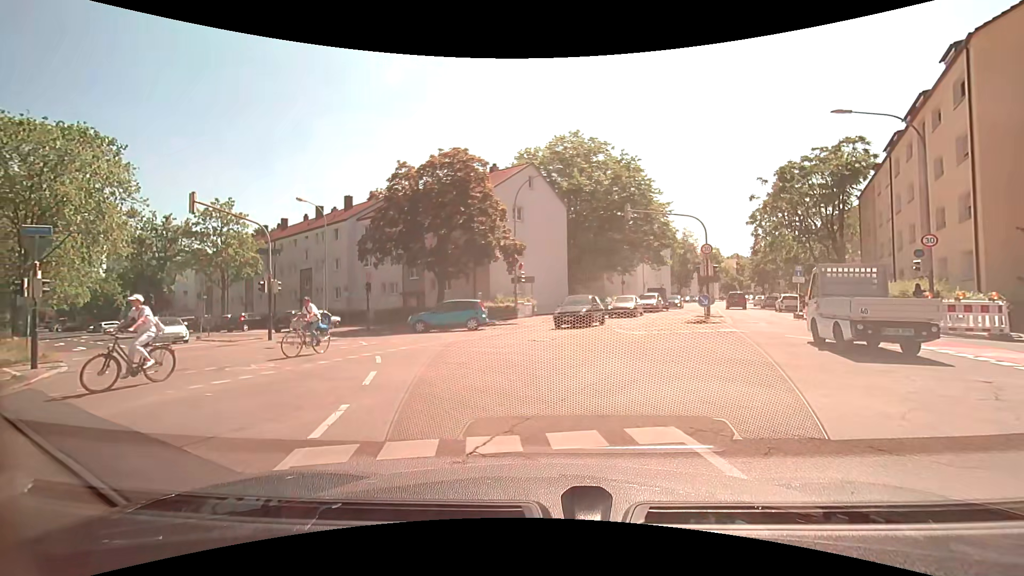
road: tertiary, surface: asphalt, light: Day
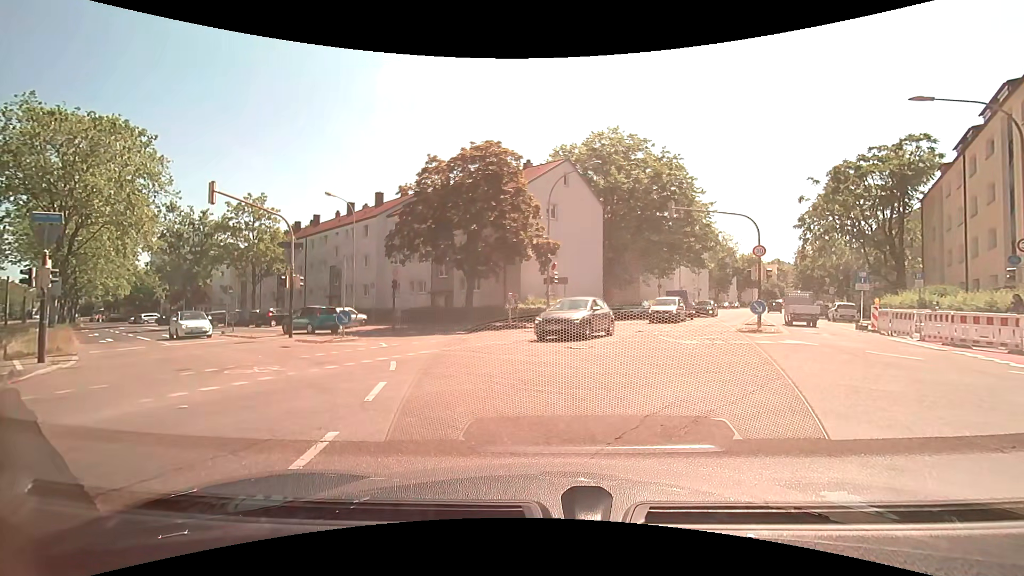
(-0.2, +1.5) m; -7°
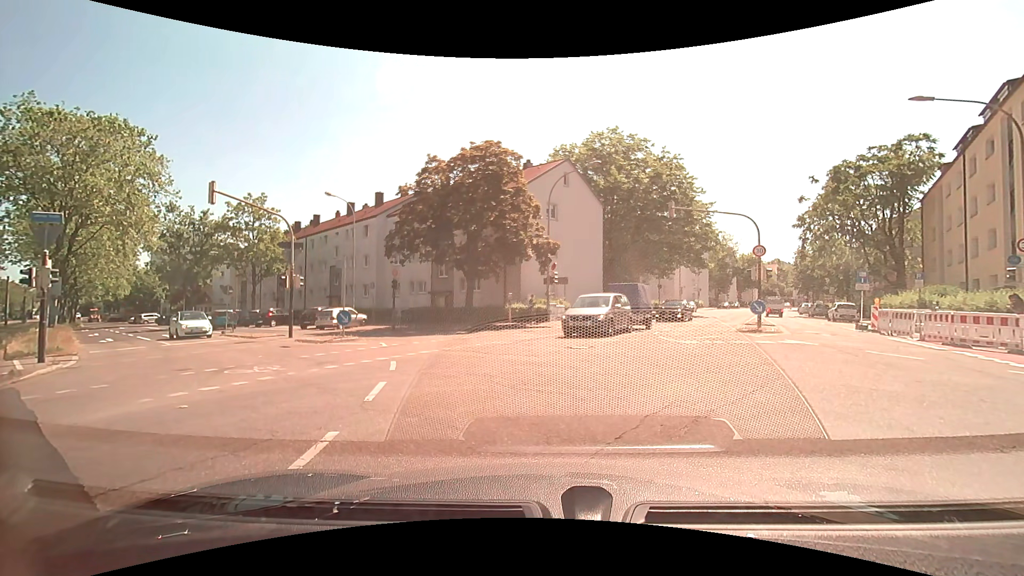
(0.0, 0.0) m; 0°
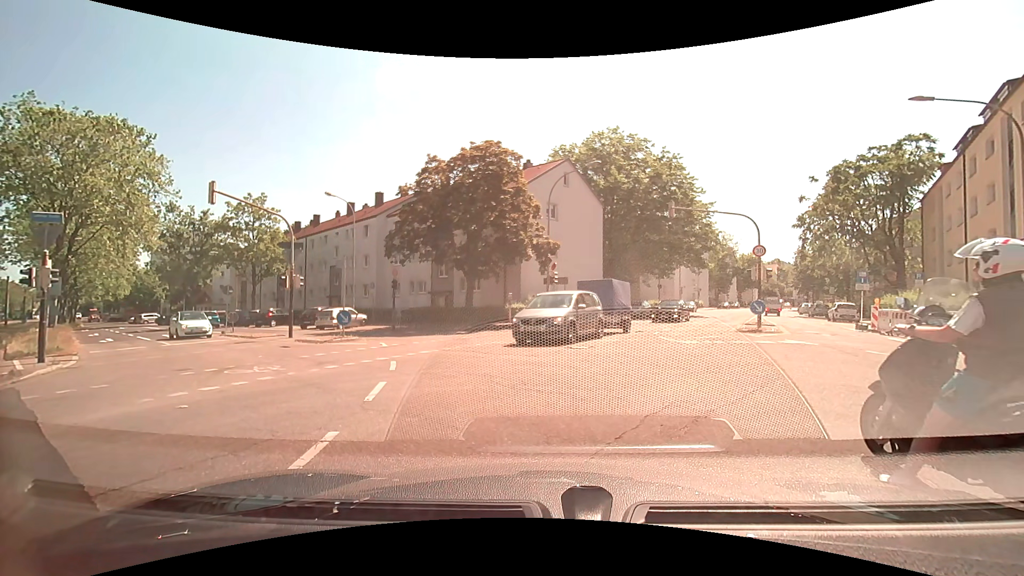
(0.0, 0.0) m; 0°
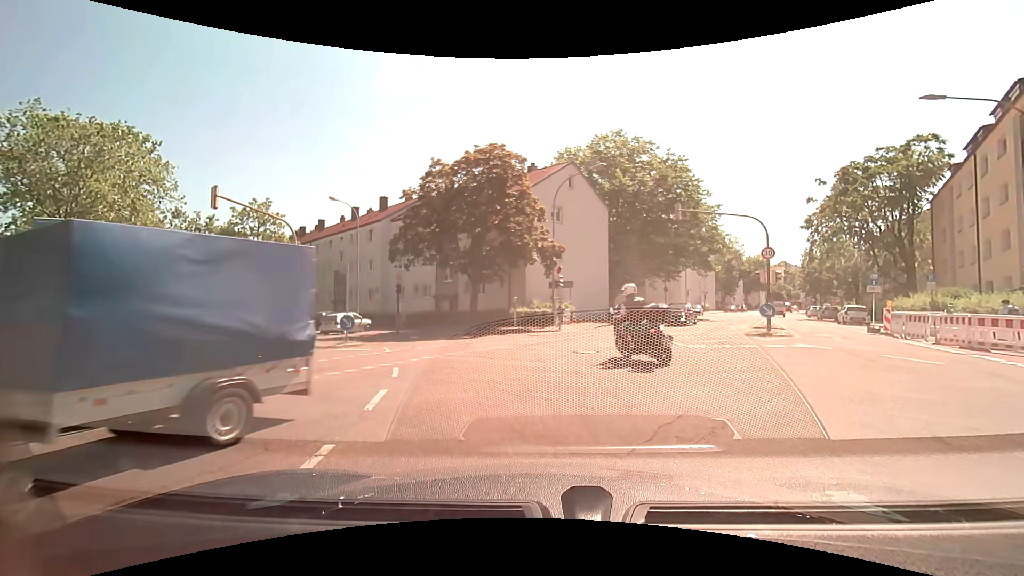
(0.0, +0.2) m; 0°
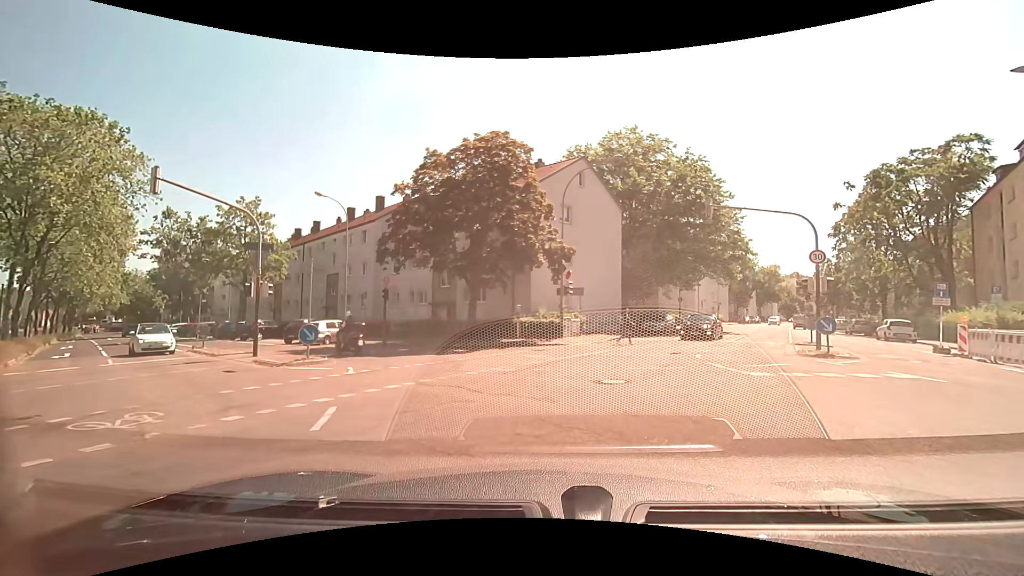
(0.0, +3.8) m; +1°
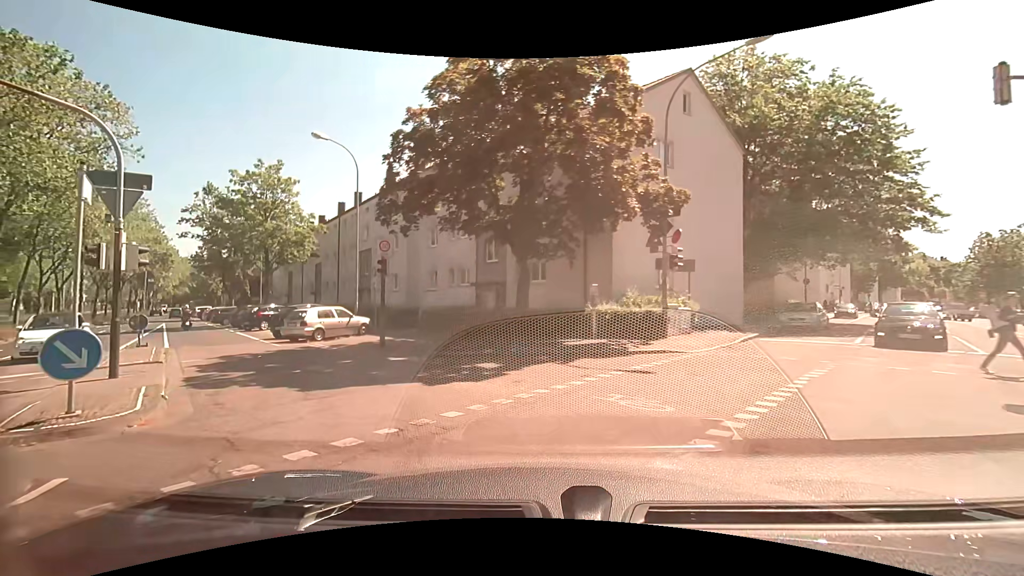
(-0.3, +10.0) m; -8°
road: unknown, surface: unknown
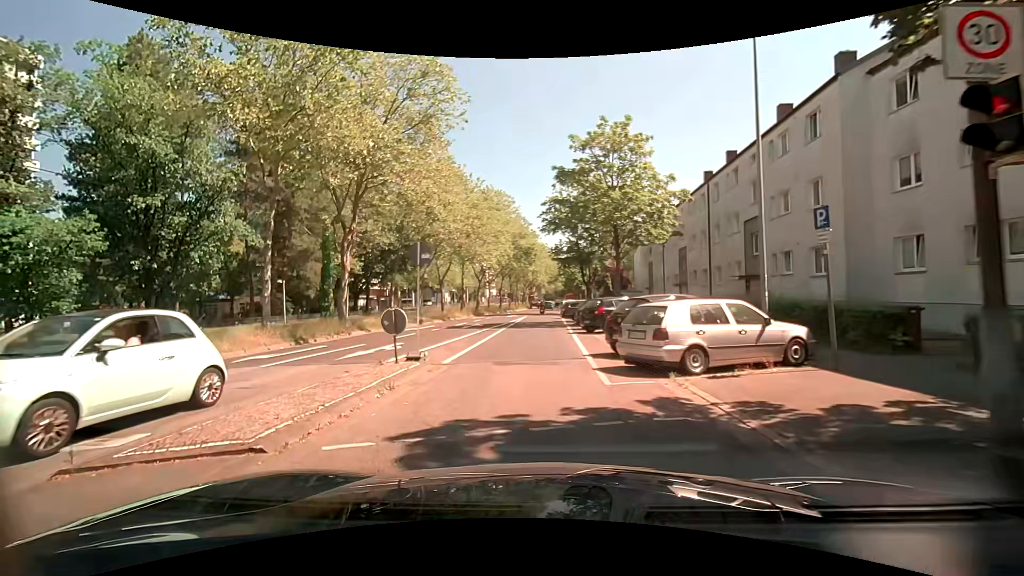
(-4.0, +11.3) m; -41°
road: tertiary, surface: asphalt
